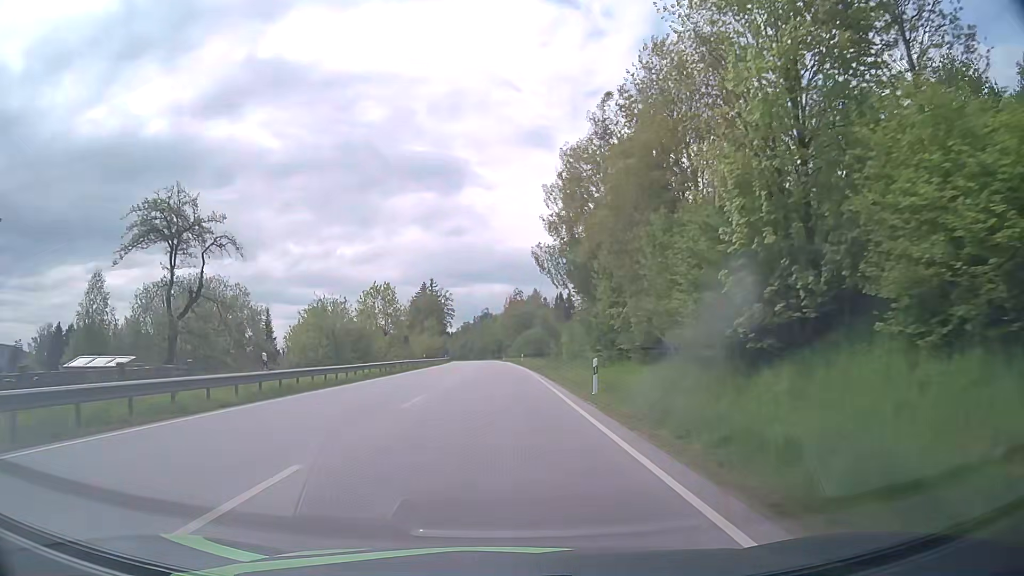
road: primary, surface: asphalt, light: Day
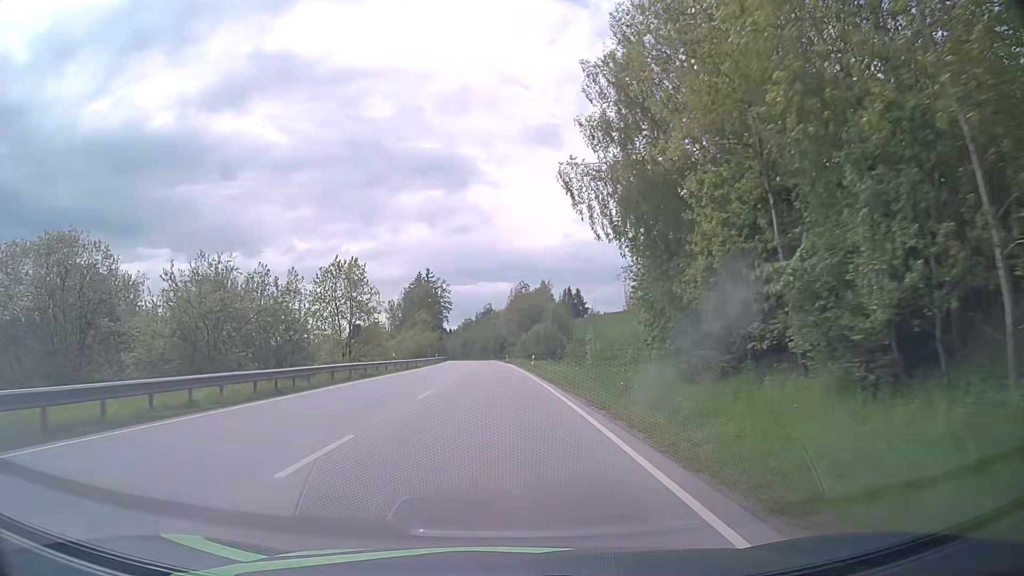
(+0.1, +21.4) m; 0°
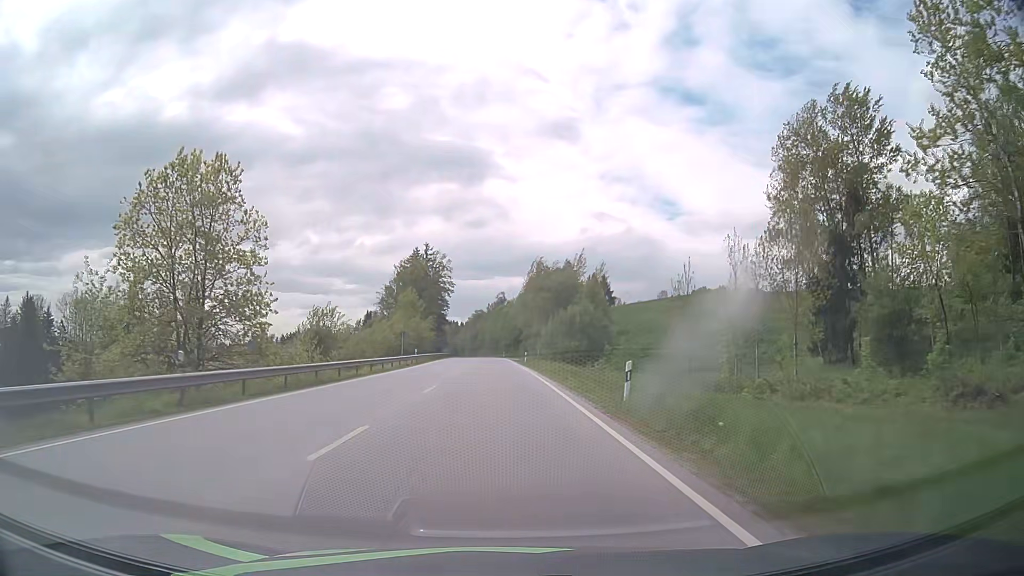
(-0.5, +35.3) m; -1°
(0, +10) (0, +20) (0, +30) (0, +40) (-1, +50) (-1, +60) (-1, +70) (-1, +80) (-2, +90) (-2, +100) m
